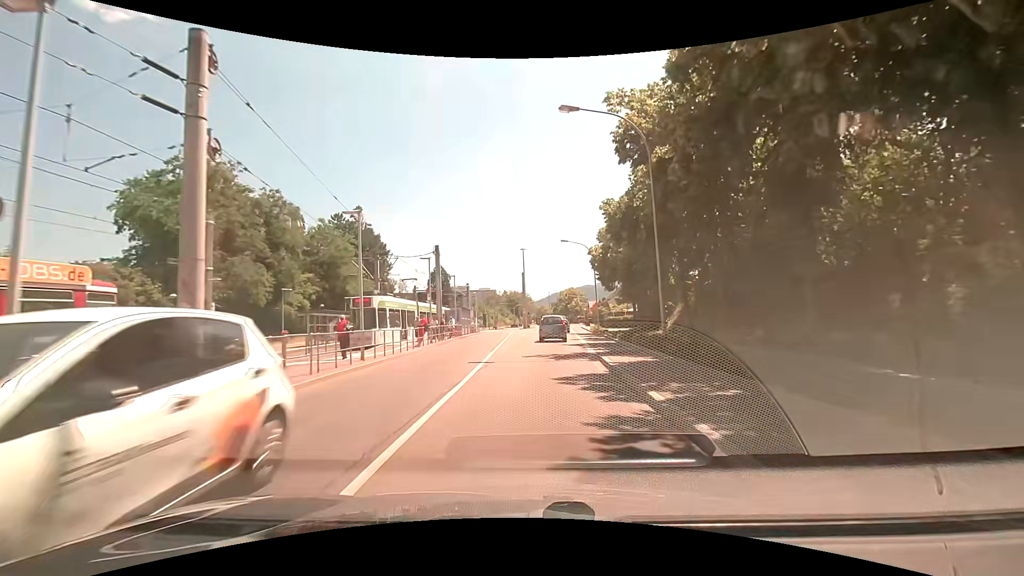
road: tertiary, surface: asphalt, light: Day
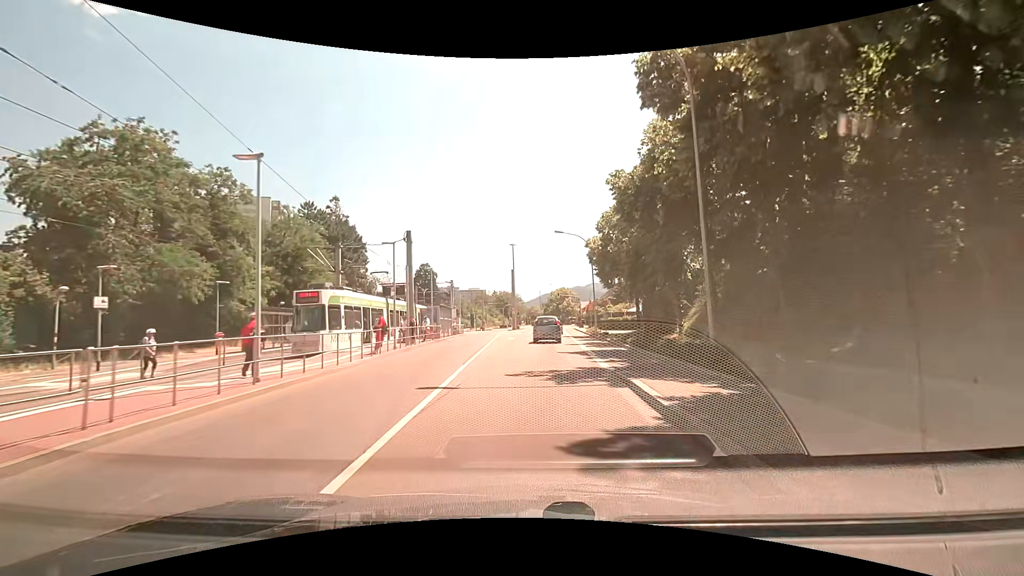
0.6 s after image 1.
(+0.1, +6.0) m; +1°
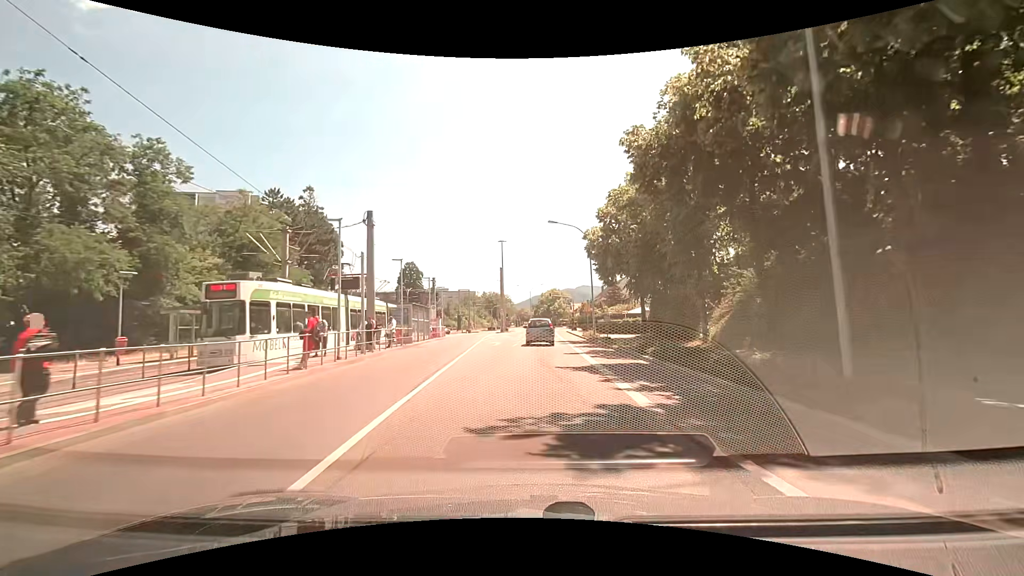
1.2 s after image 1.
(0.0, +5.9) m; +2°
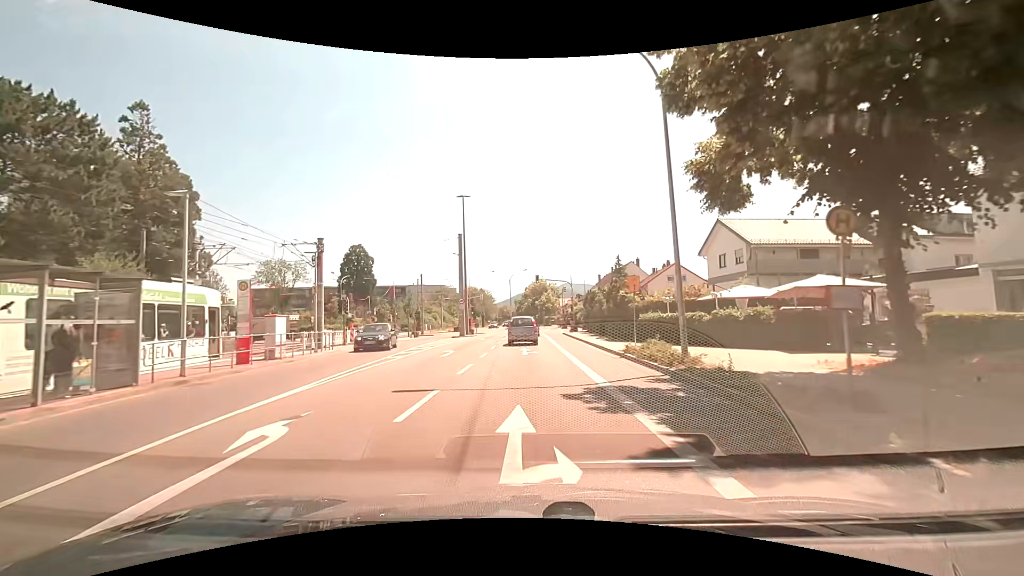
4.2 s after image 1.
(+0.6, +27.9) m; +1°
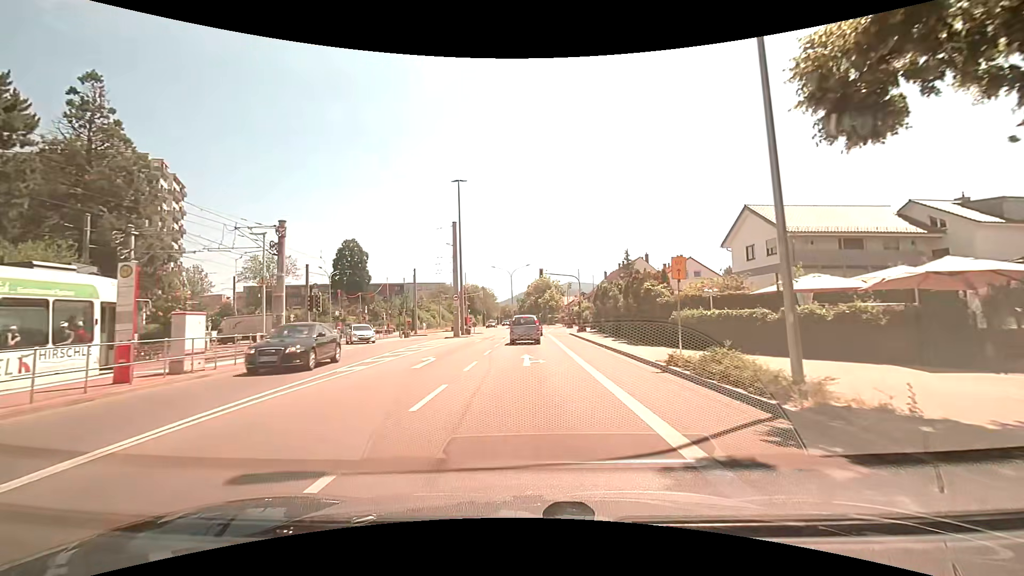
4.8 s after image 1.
(+0.1, +5.4) m; 0°
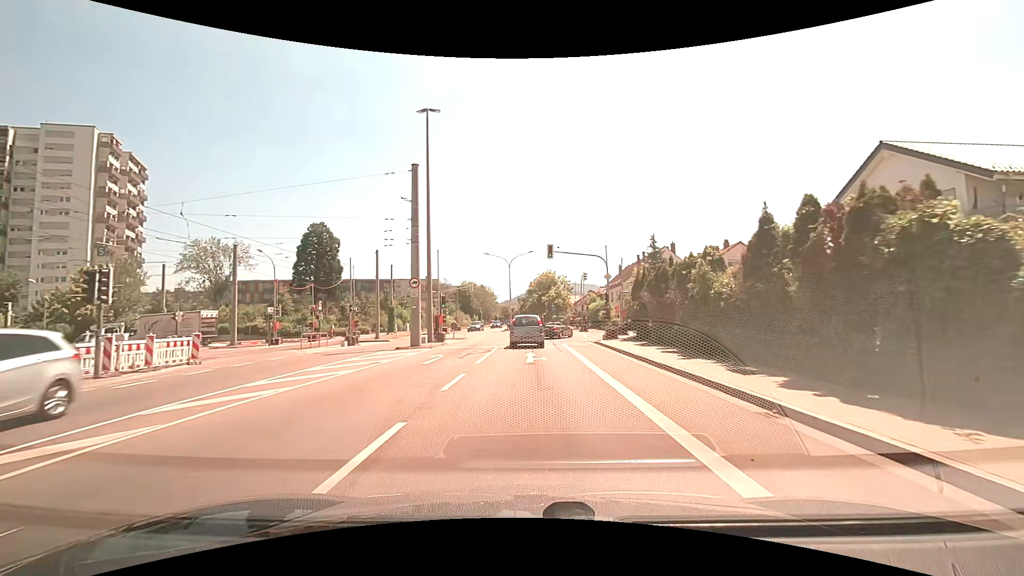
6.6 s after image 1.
(+0.1, +16.1) m; 0°
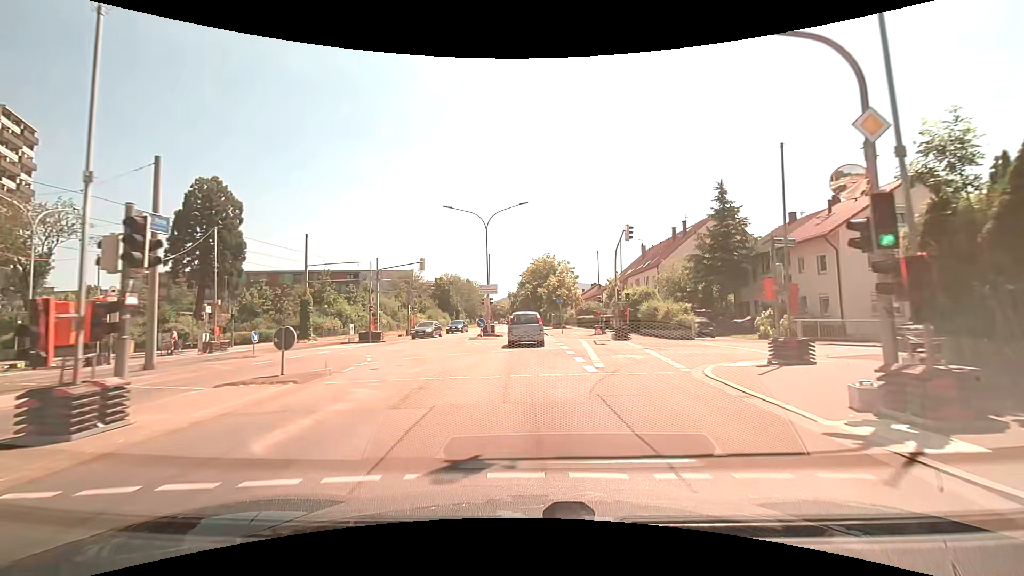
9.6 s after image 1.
(+0.2, +26.1) m; +1°
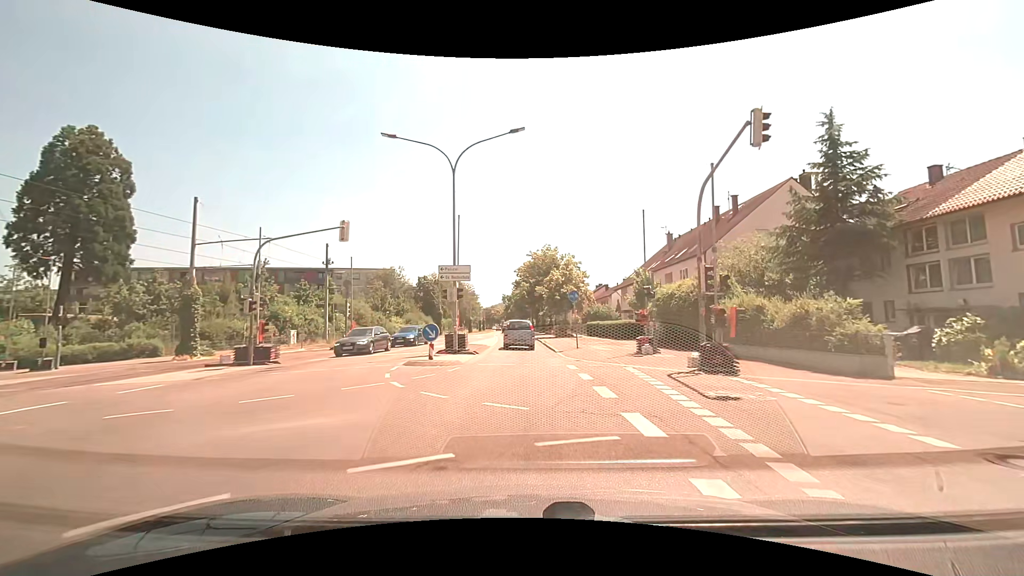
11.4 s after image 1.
(0.0, +15.6) m; 0°
